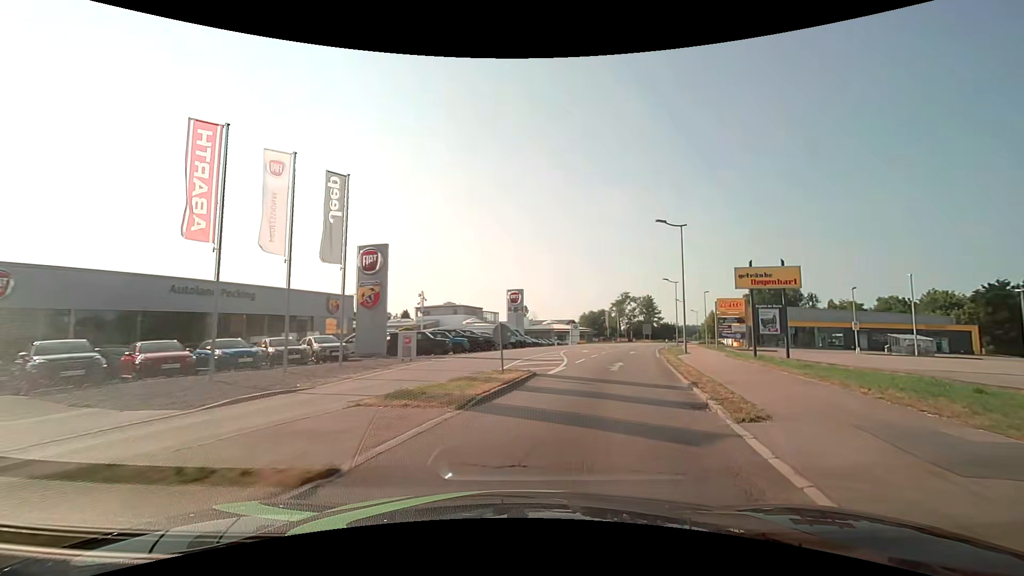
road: secondary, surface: asphalt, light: Day
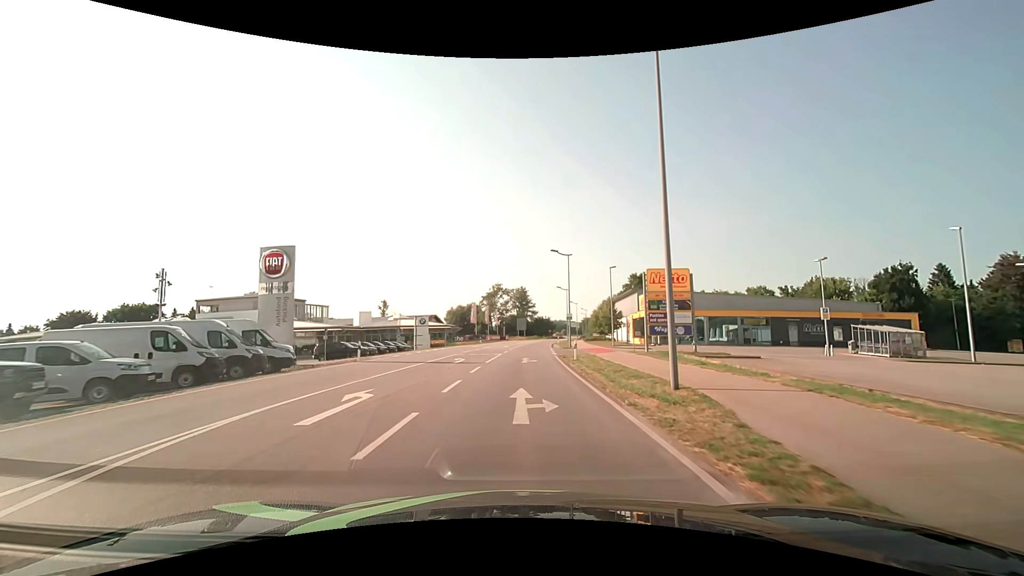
(+5.6, +28.0) m; +14°
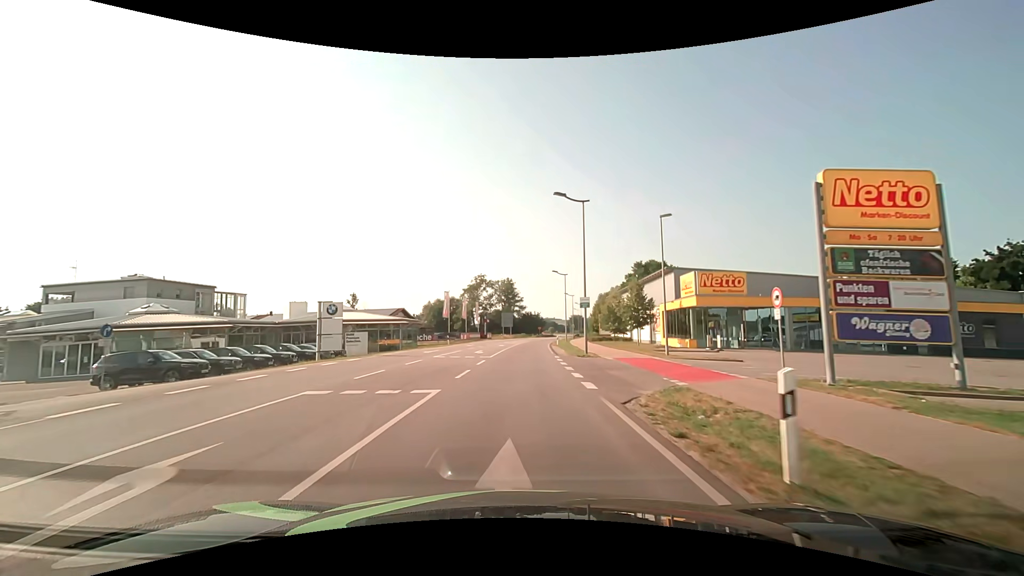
(+0.4, +22.5) m; +2°
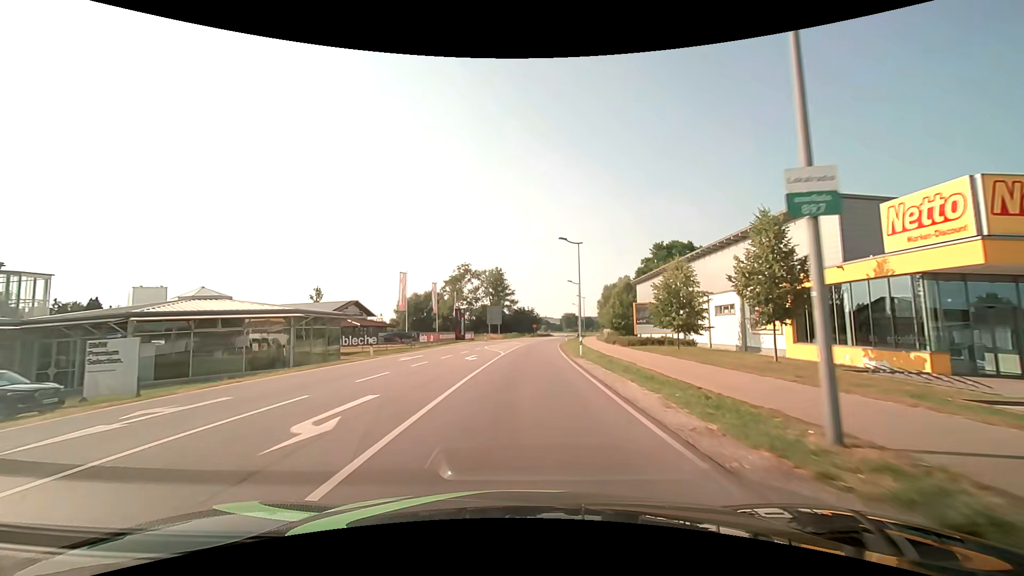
(+0.2, +26.3) m; +1°
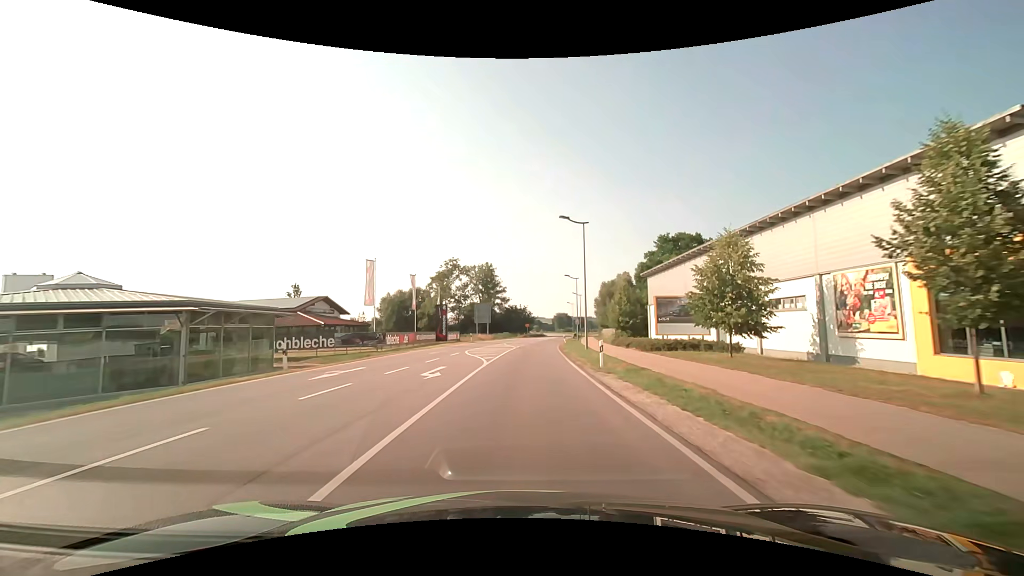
(+0.1, +9.6) m; +1°
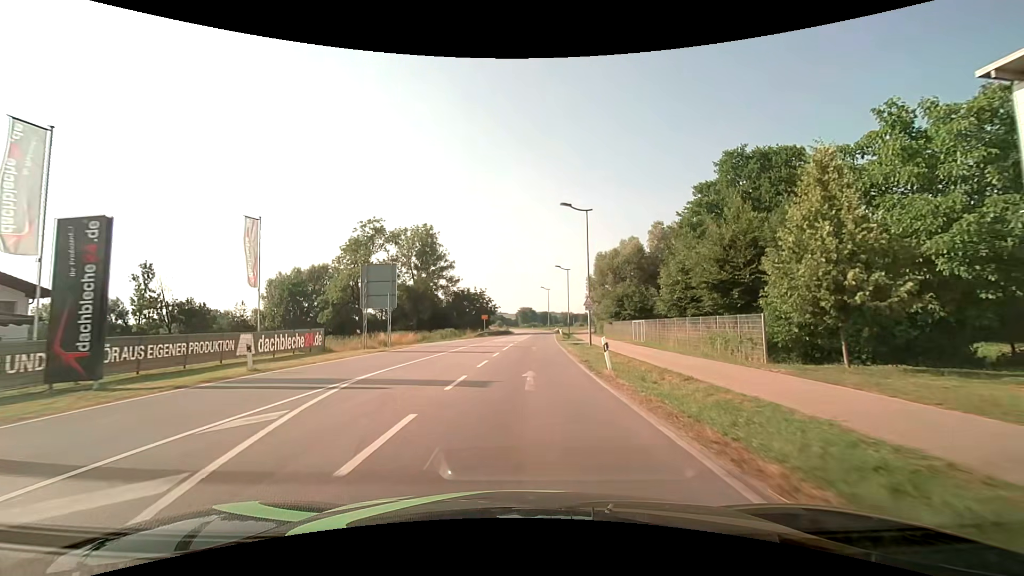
(+1.5, +43.9) m; +4°
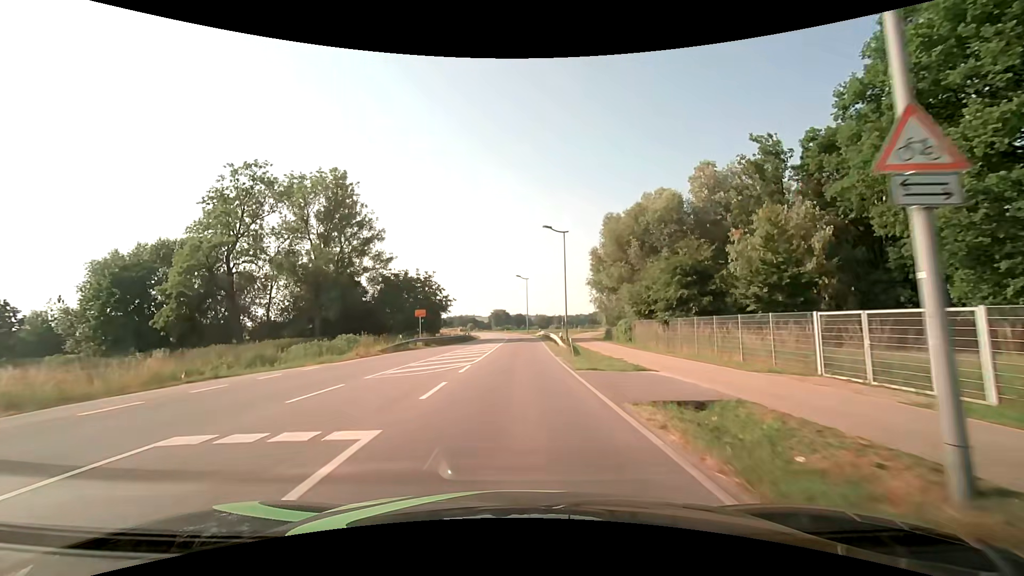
(+0.9, +32.2) m; +3°
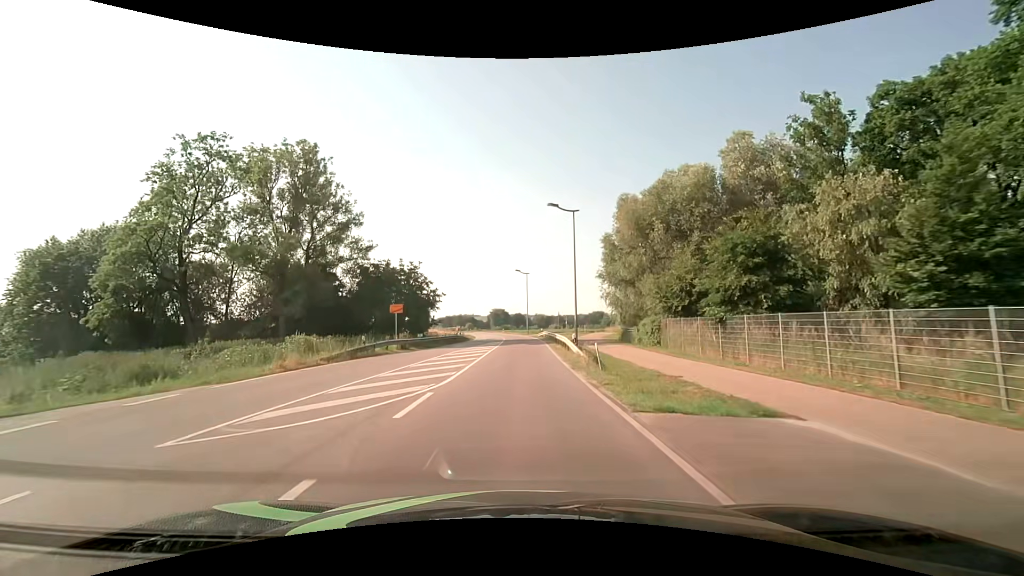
(0.0, +8.2) m; 0°
(0, +10) (0, +20) (0, +30) (0, +40) (0, +50) (0, +60) (-1, +70) (-2, +80) (-3, +90) (-4, +100) m
